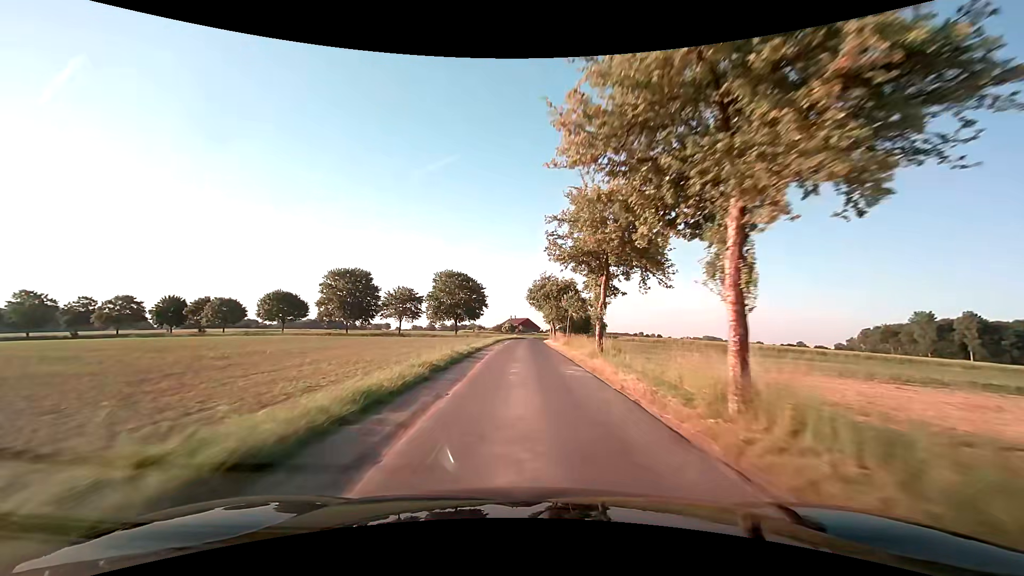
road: unclassified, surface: asphalt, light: Day
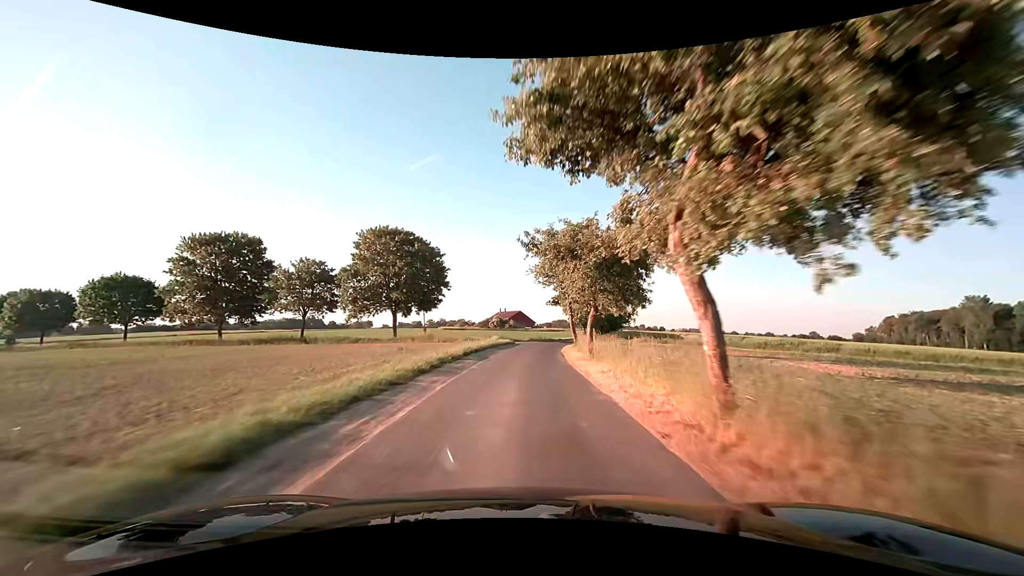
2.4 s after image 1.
(+0.1, +43.9) m; 0°
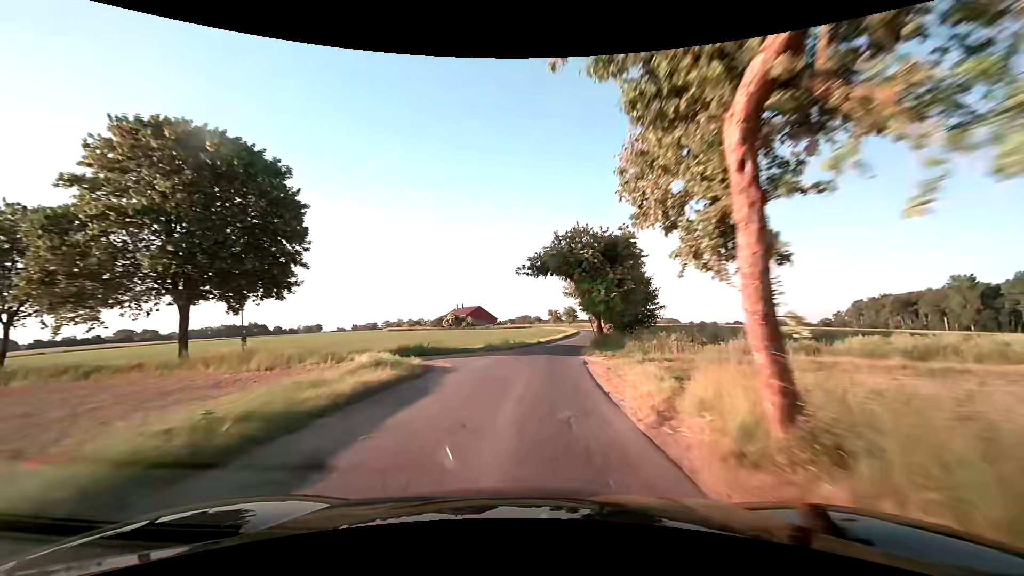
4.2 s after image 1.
(+0.9, +31.4) m; +4°
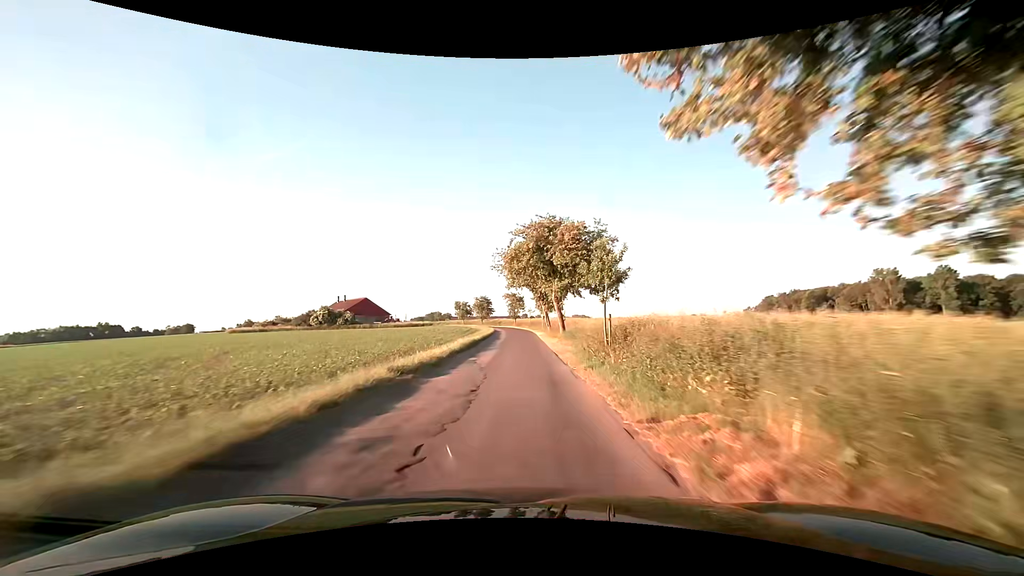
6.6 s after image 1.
(+3.9, +41.0) m; +10°
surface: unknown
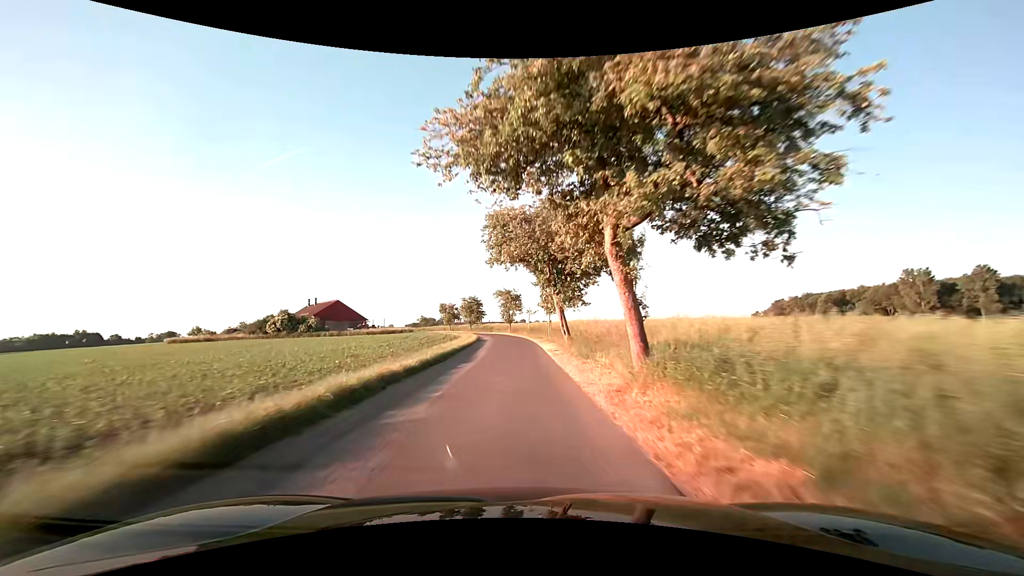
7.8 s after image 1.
(+0.1, +20.8) m; 0°
